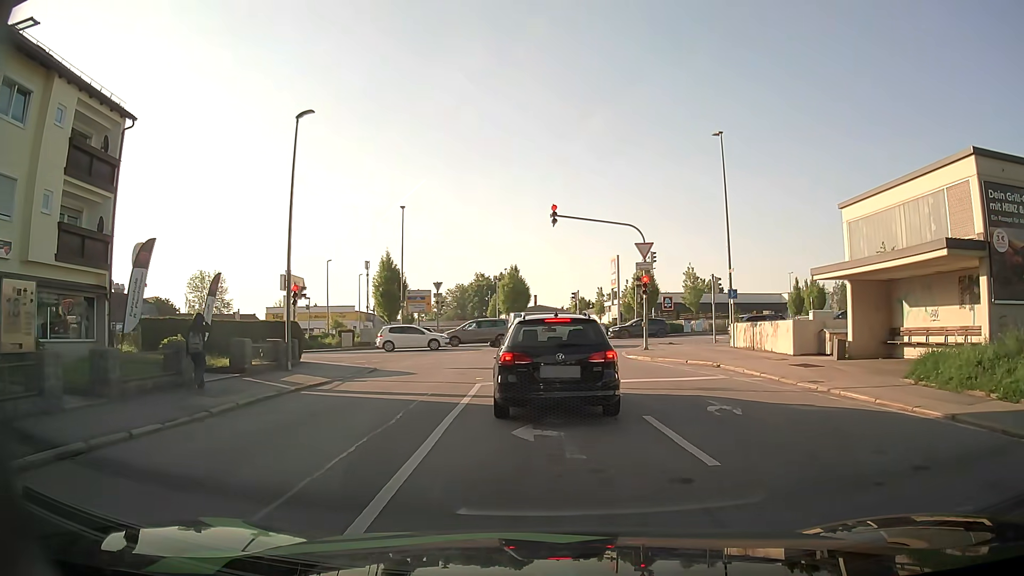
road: residential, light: Day
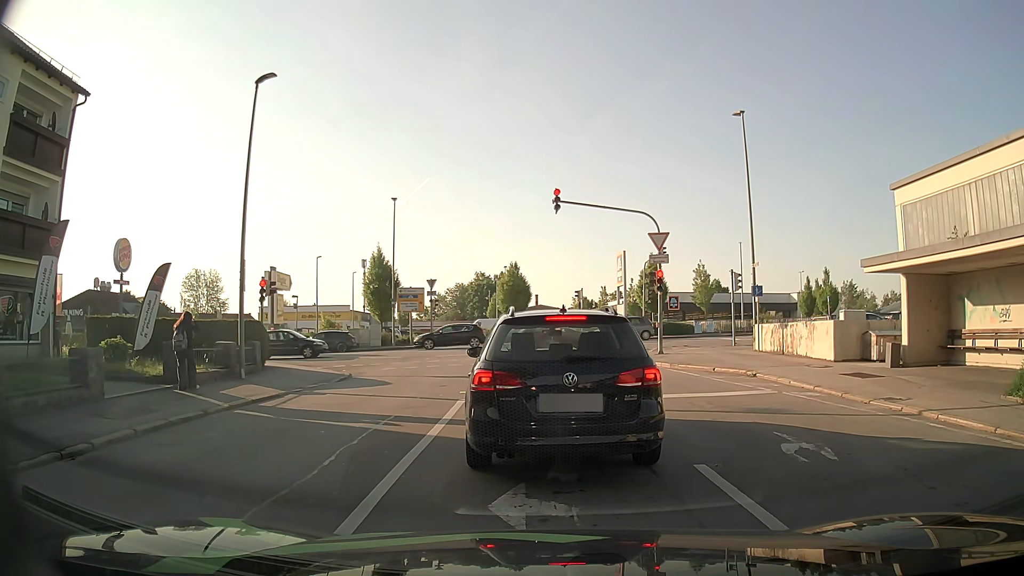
(+0.1, +3.1) m; +2°
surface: asphalt
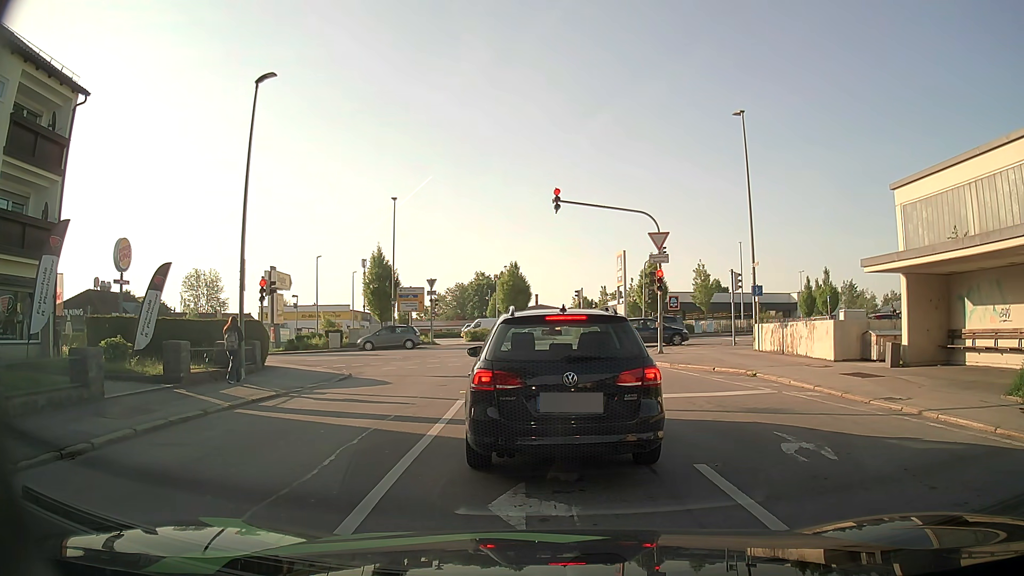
(0.0, 0.0) m; 0°
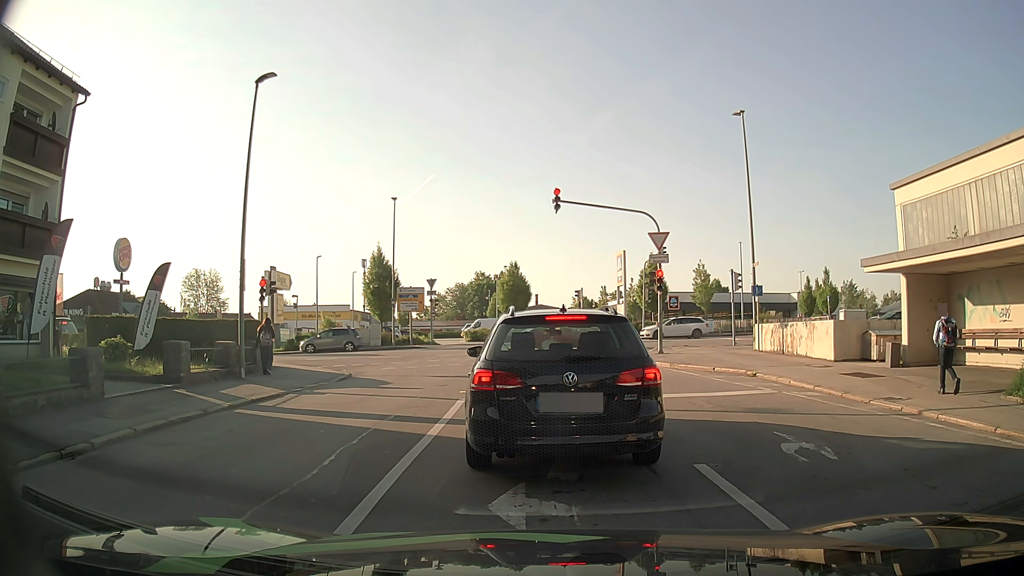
(0.0, 0.0) m; 0°
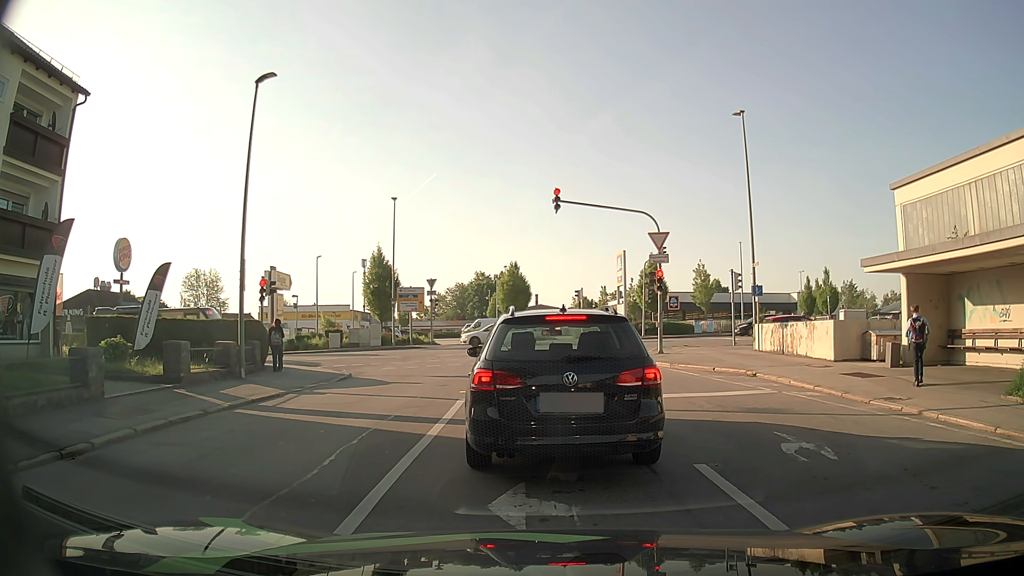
(0.0, 0.0) m; 0°
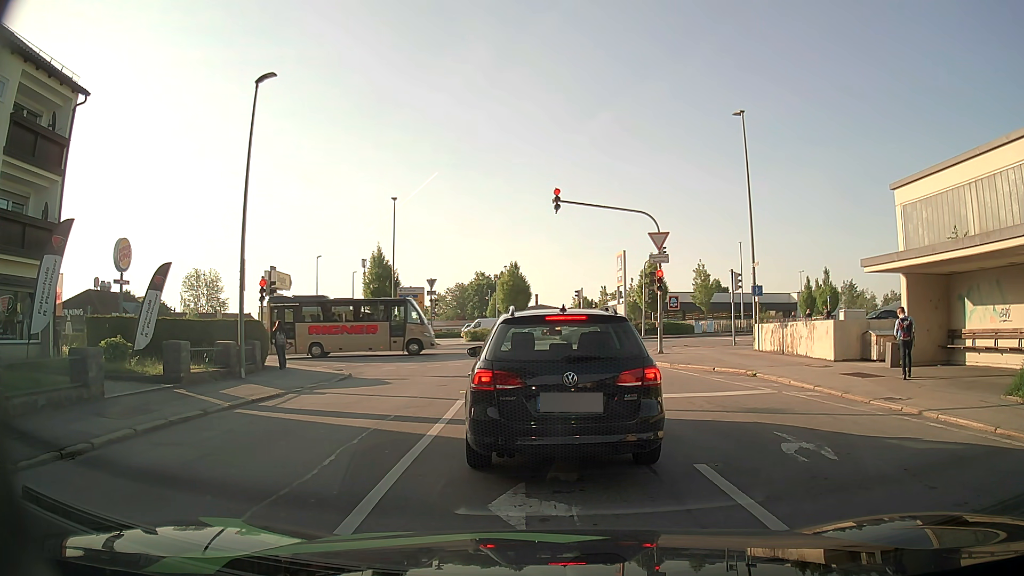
(0.0, 0.0) m; 0°
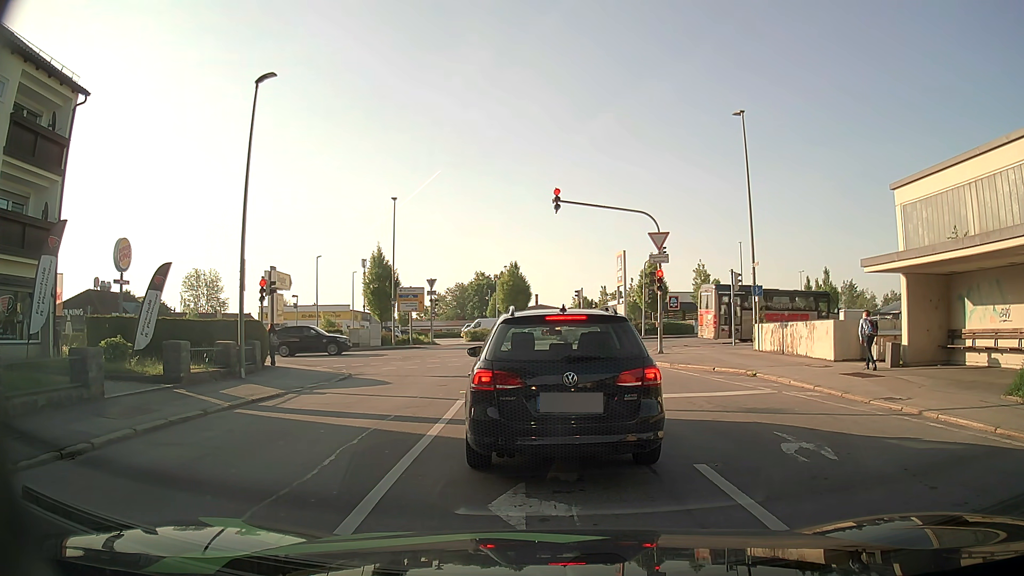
(0.0, 0.0) m; 0°
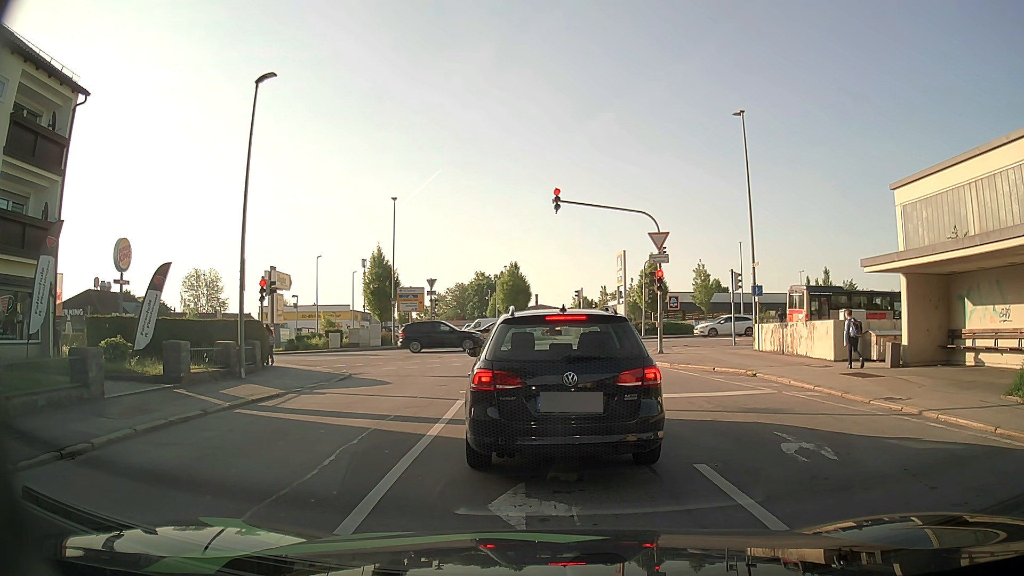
(0.0, 0.0) m; 0°
